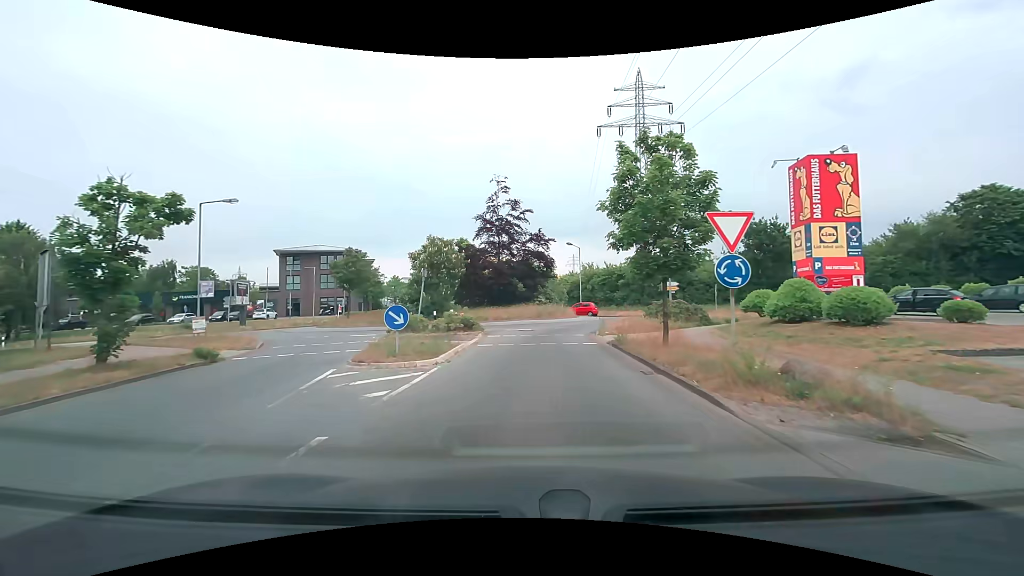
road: residential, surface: asphalt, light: Day
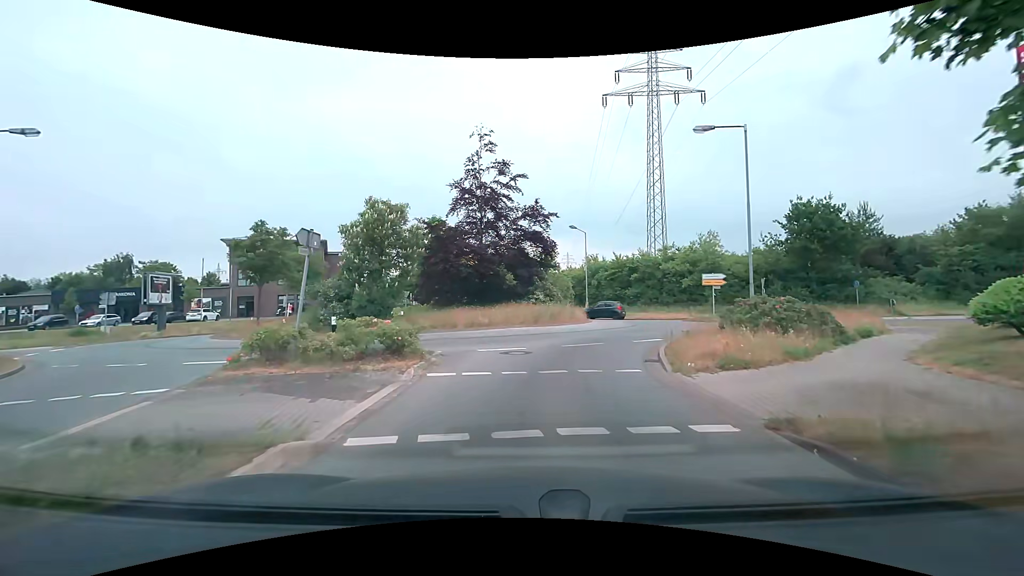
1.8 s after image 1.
(-0.1, +11.4) m; 0°
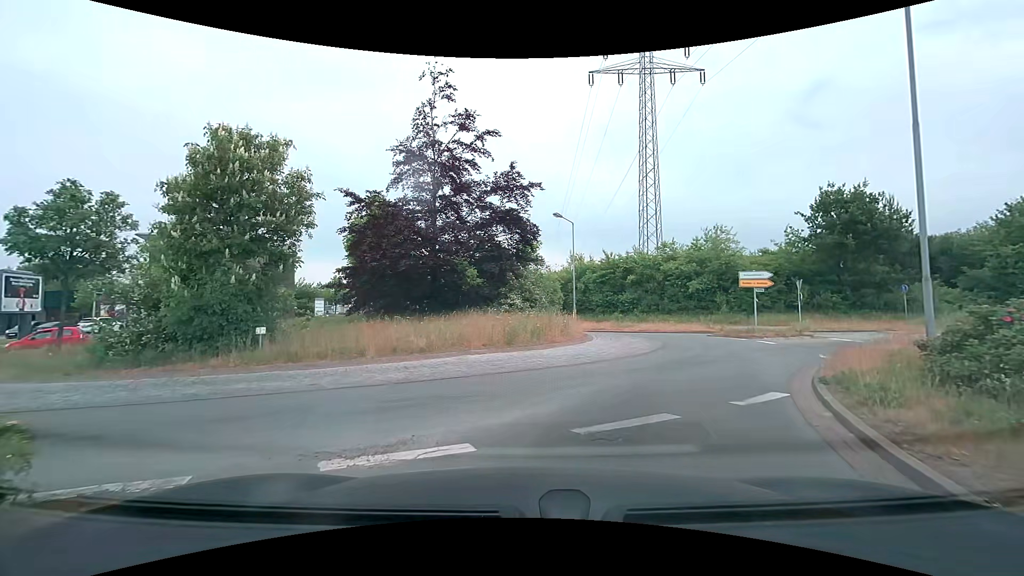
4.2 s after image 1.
(+0.1, +9.1) m; +2°
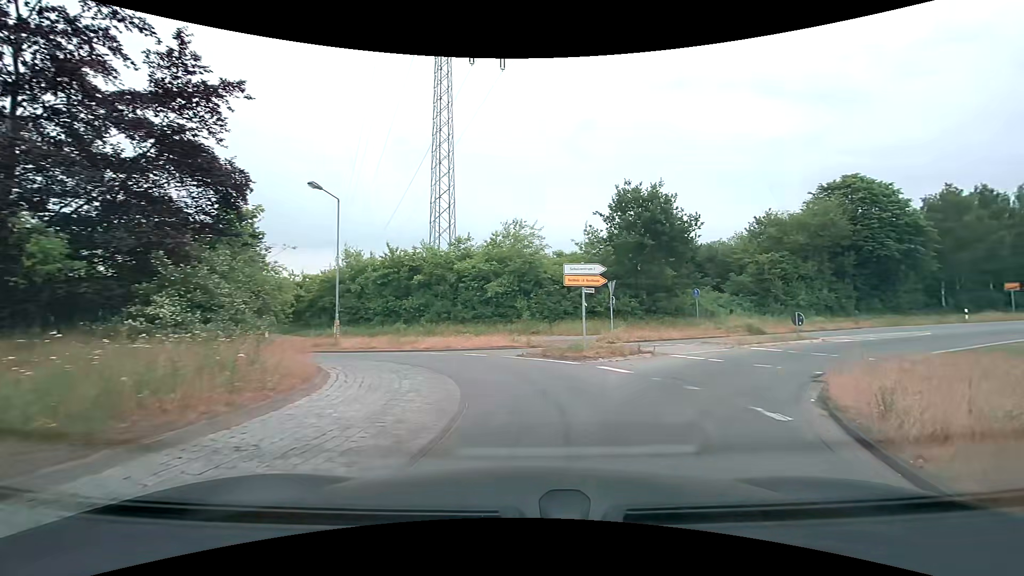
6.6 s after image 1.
(+1.6, +9.3) m; +25°
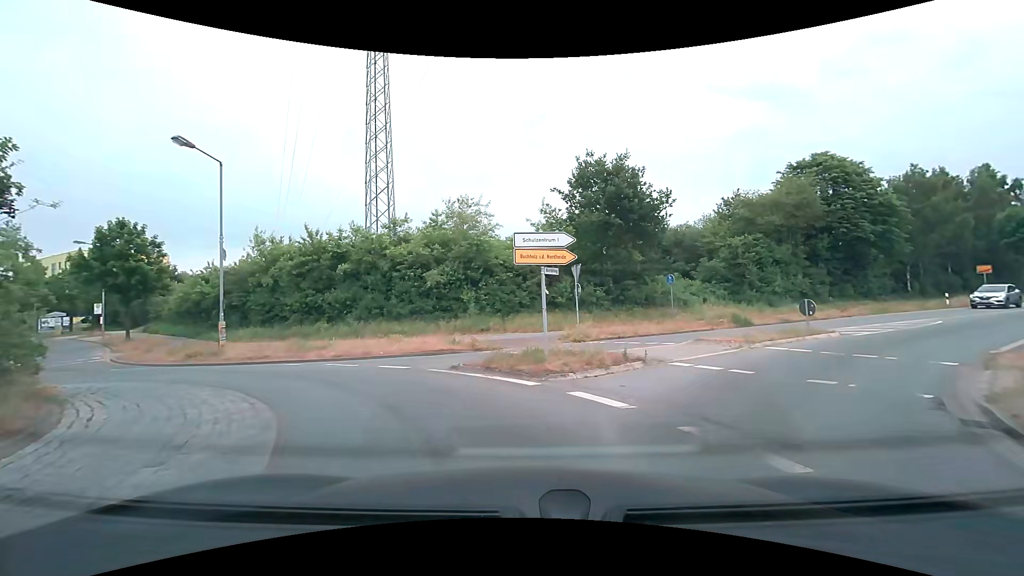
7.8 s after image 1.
(+0.3, +5.3) m; +5°
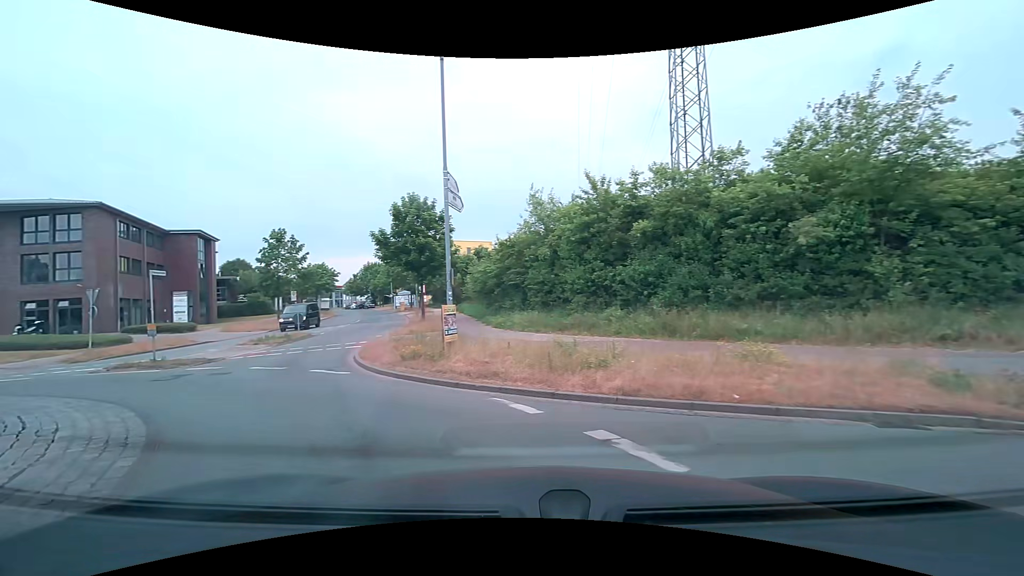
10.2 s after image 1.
(-2.4, +10.3) m; -33°
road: tertiary
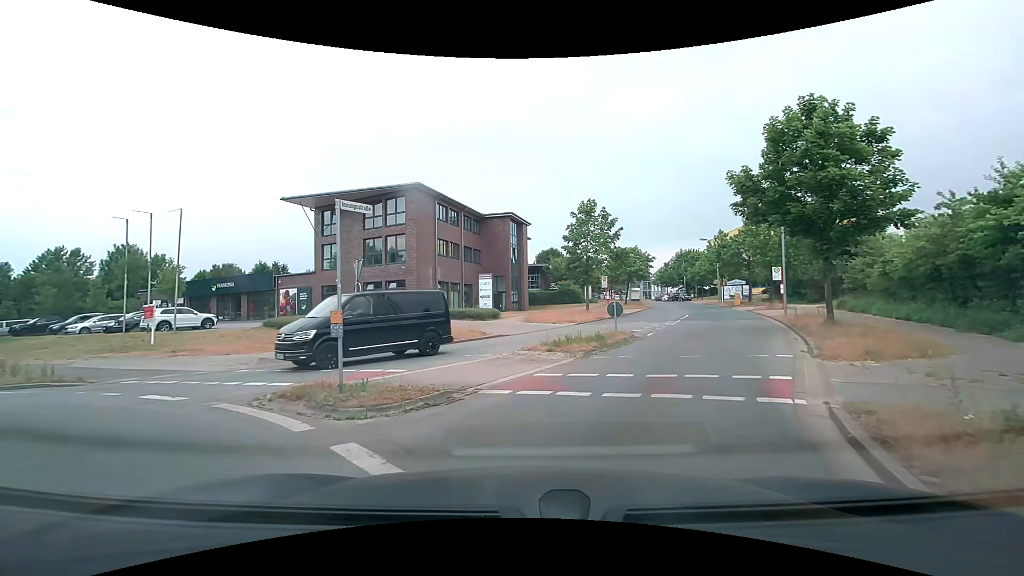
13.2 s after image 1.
(-4.6, +11.5) m; -35°
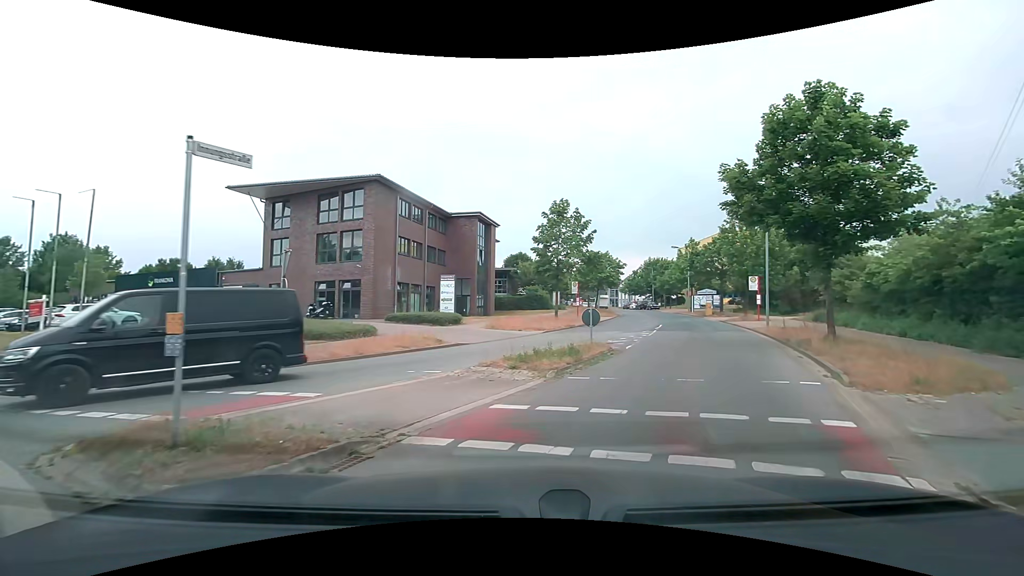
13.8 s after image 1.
(+0.1, +2.7) m; +5°
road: residential
(+2, +10) (+6, +19) (+9, +28) (+12, +38) (+14, +48) (+16, +58) (+17, +68) (+18, +77) (+19, +87) (+19, +97) m
